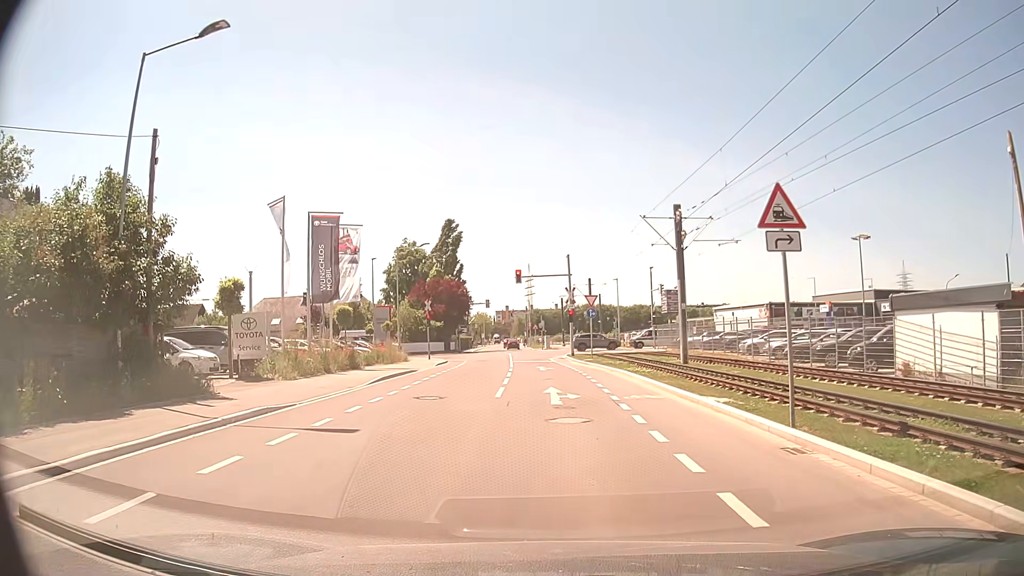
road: residential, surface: asphalt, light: Day
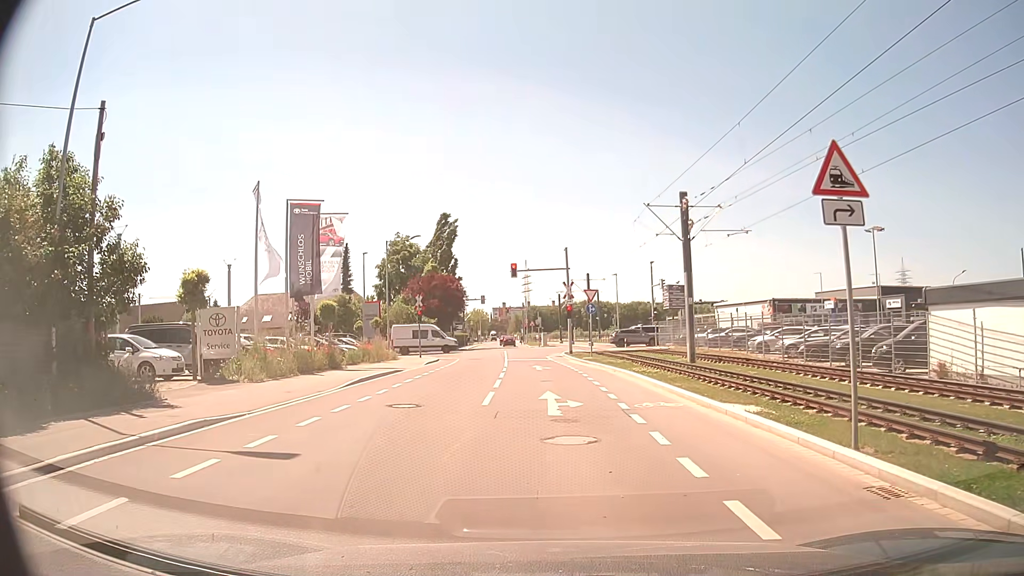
(0.0, +2.4) m; +2°
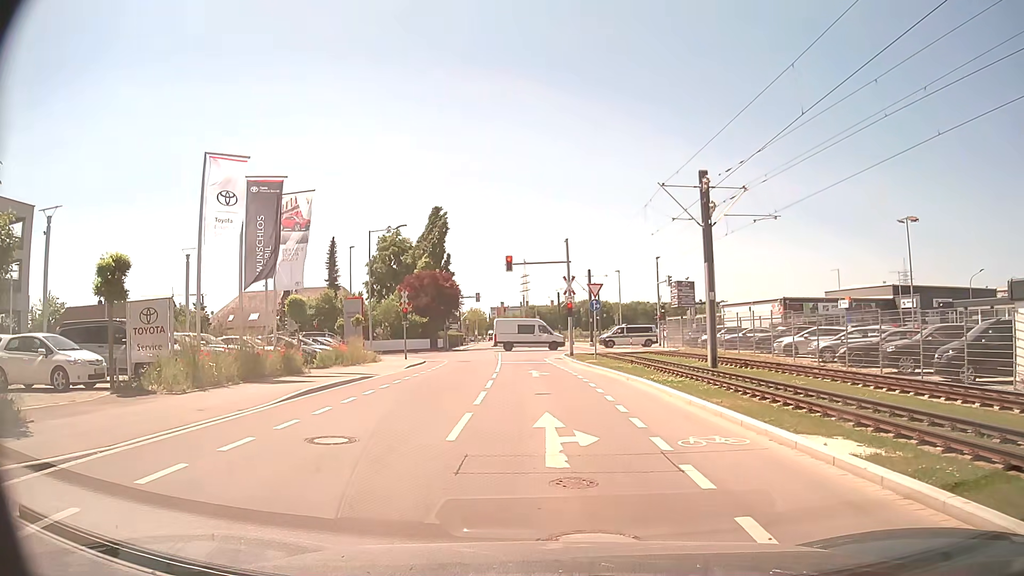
(-0.1, +4.4) m; -1°
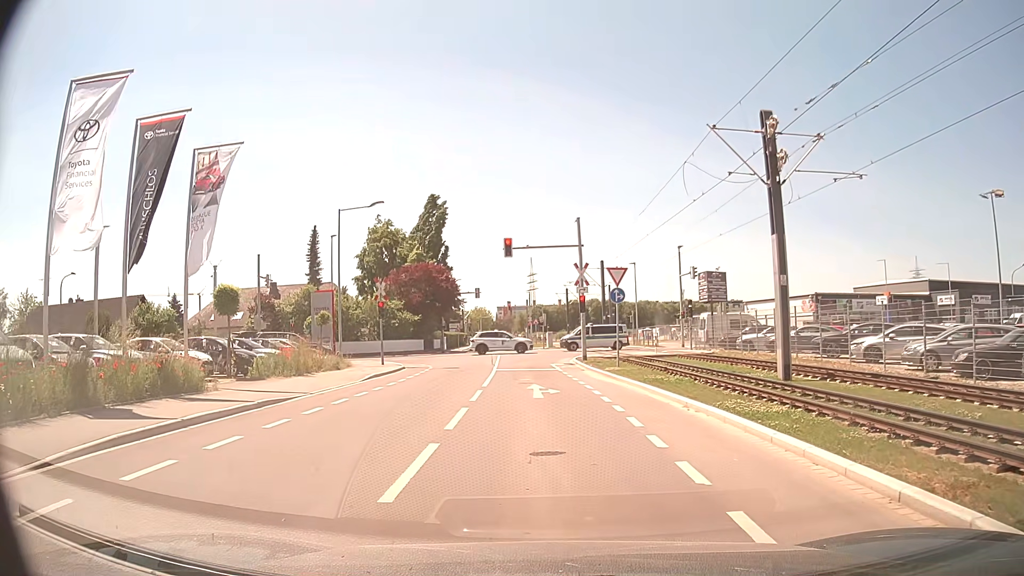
(+0.1, +7.8) m; 0°
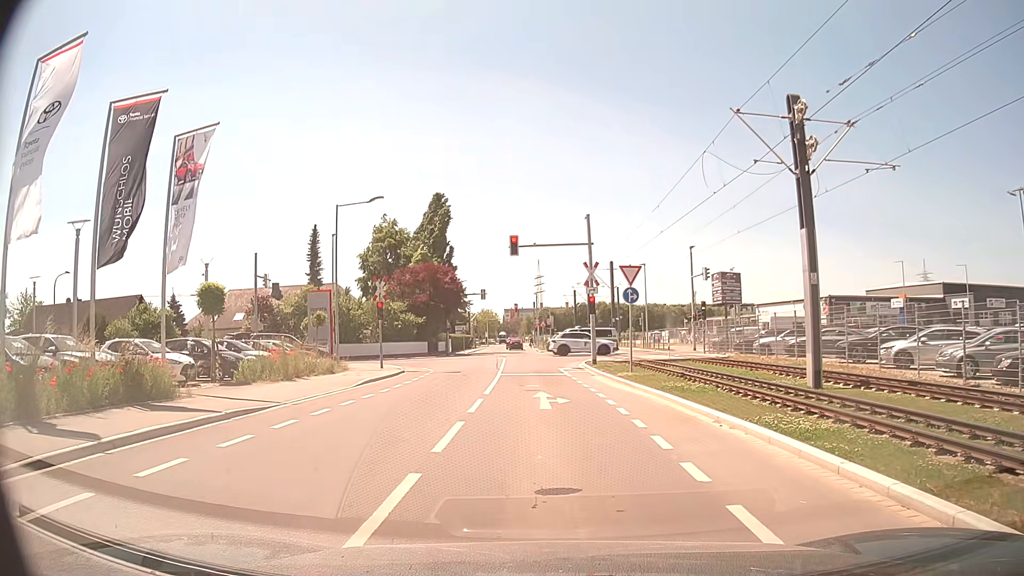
(0.0, +1.8) m; -1°
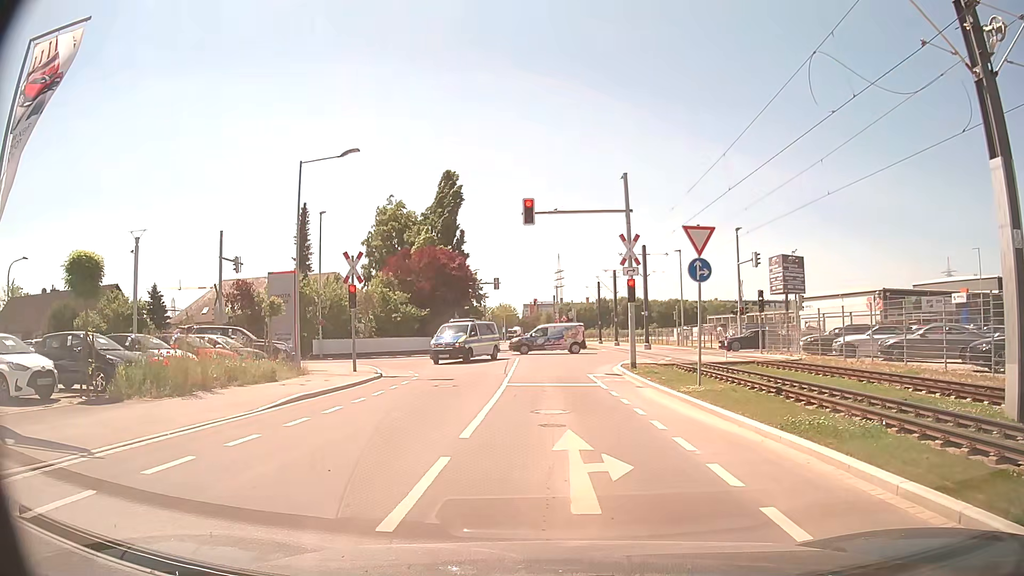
(-0.1, +8.1) m; -1°
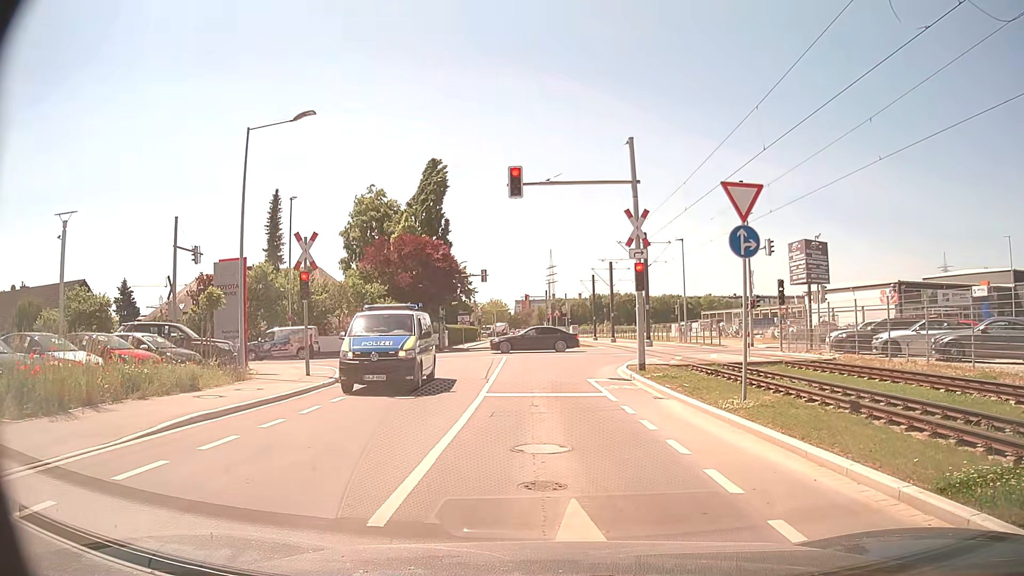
(0.0, +4.4) m; 0°
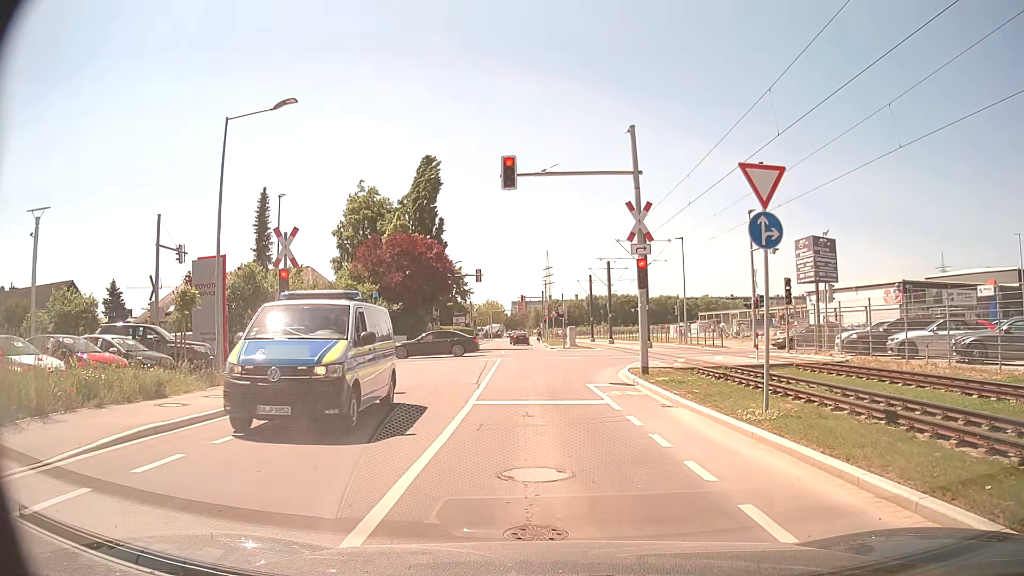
(0.0, +1.4) m; +1°
(0, +10) (0, +20) (-1, +30) (-1, +40) (-2, +50) (-2, +60) (-3, +70) (-3, +80) (-3, +90) (-4, +100) m
